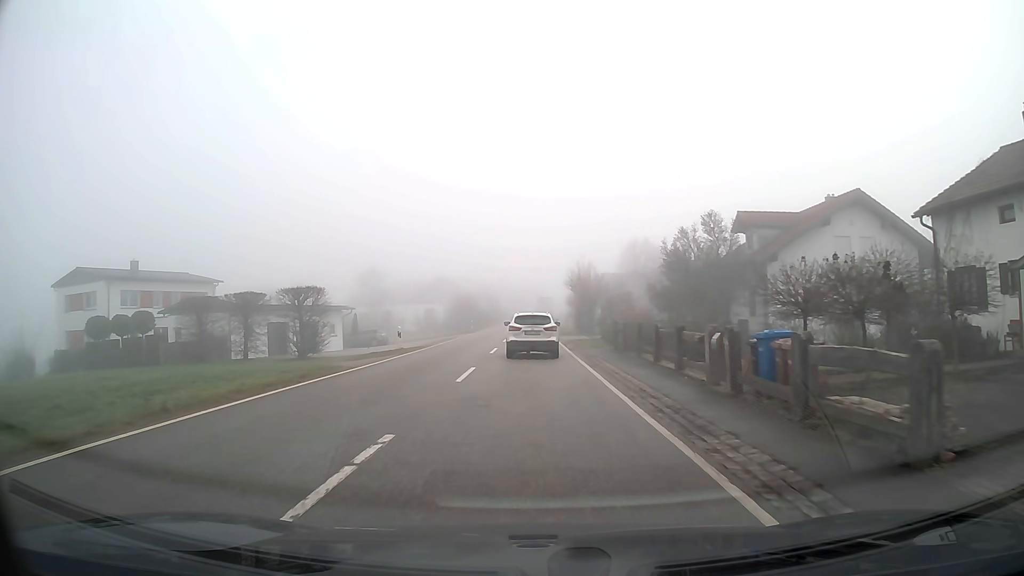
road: tertiary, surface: asphalt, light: Day
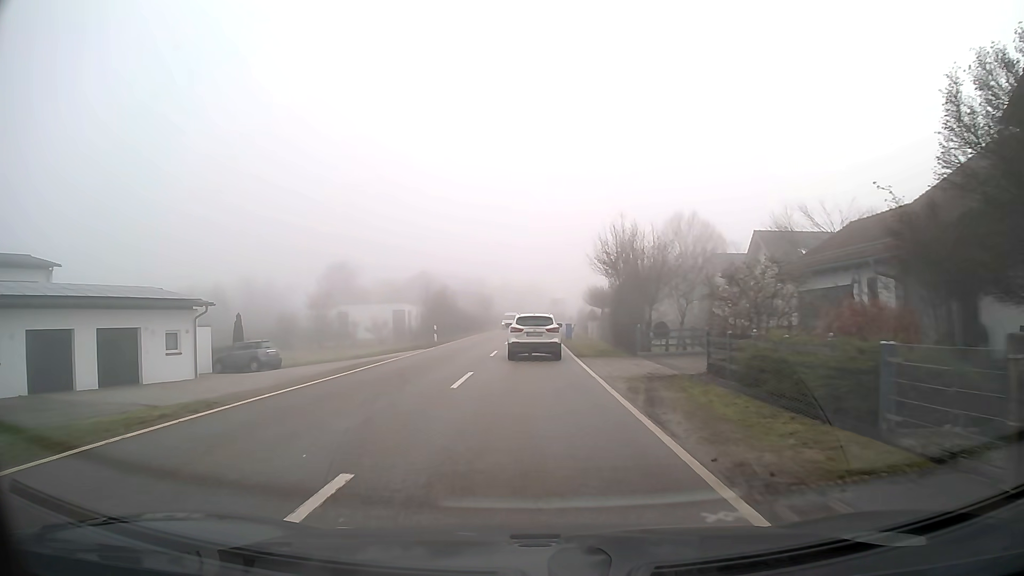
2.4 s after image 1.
(0.0, +24.8) m; 0°
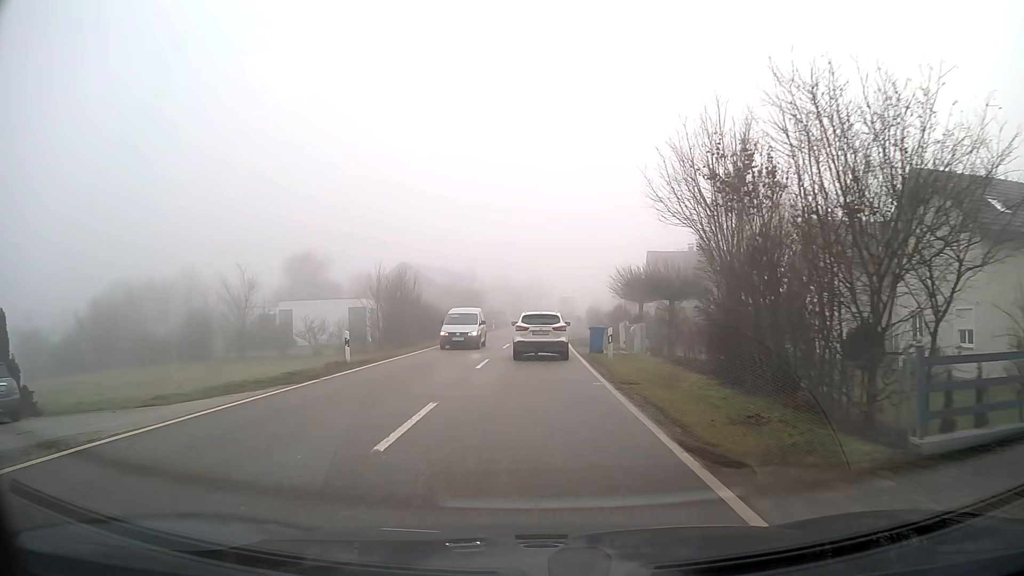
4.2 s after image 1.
(0.0, +18.6) m; 0°
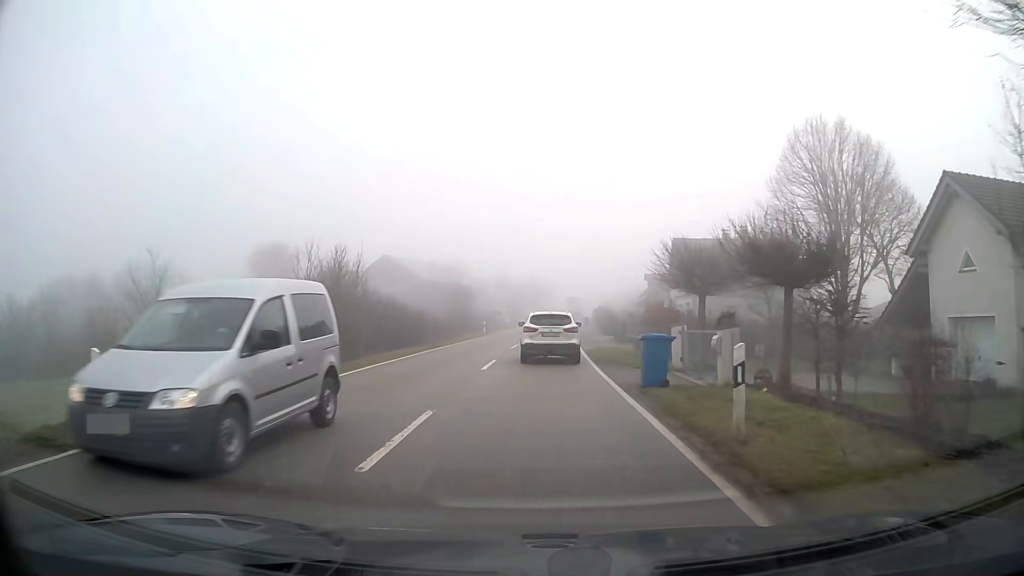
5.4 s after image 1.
(0.0, +12.5) m; 0°
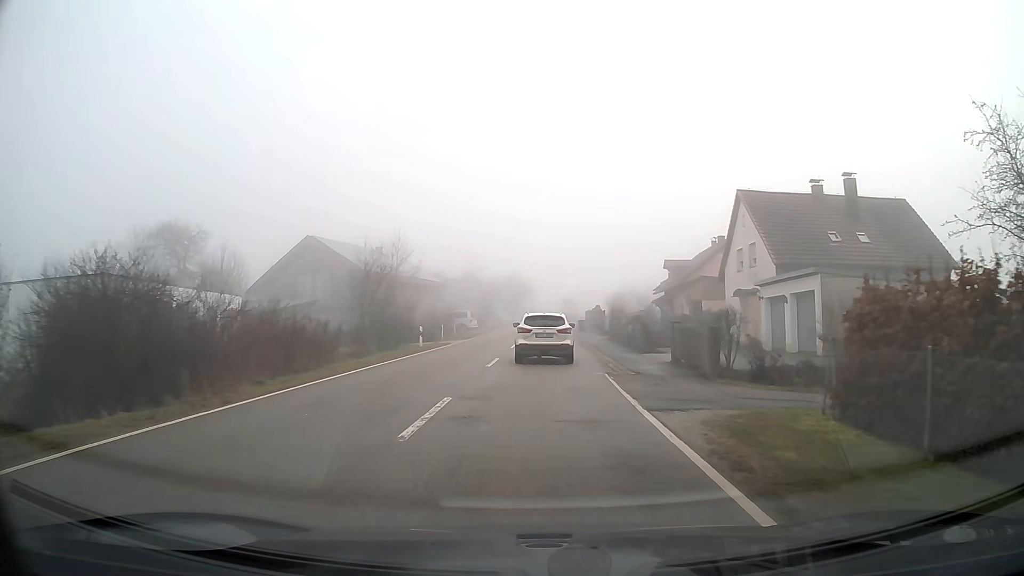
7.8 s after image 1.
(+0.3, +22.5) m; +2°
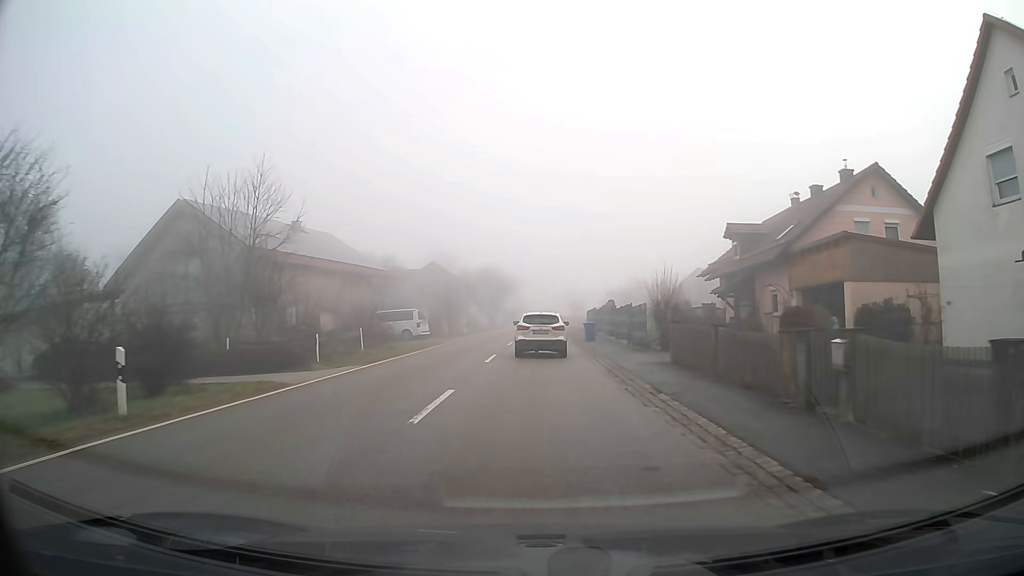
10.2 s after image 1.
(+0.2, +22.6) m; +1°
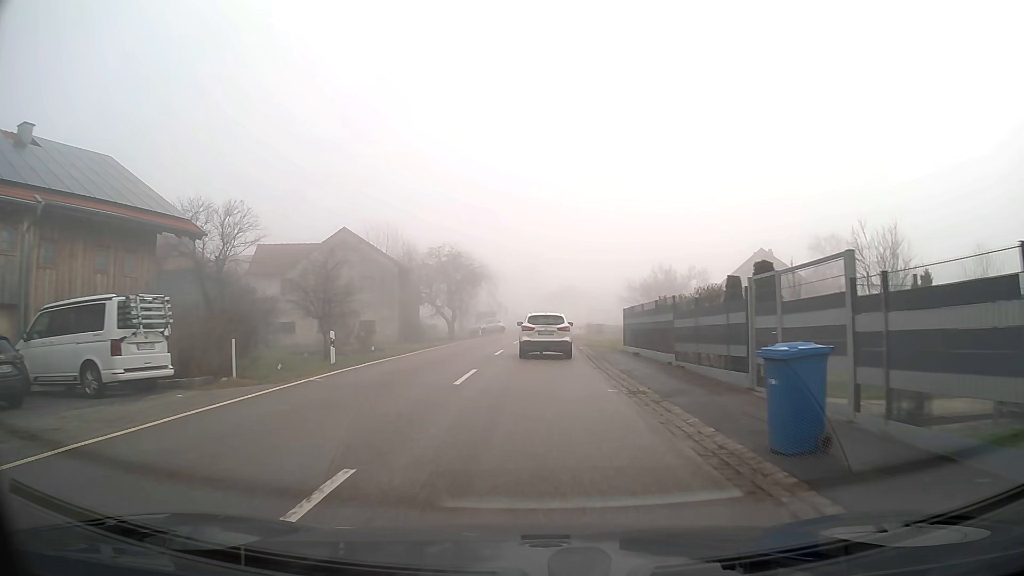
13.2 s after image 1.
(+0.4, +31.4) m; +1°
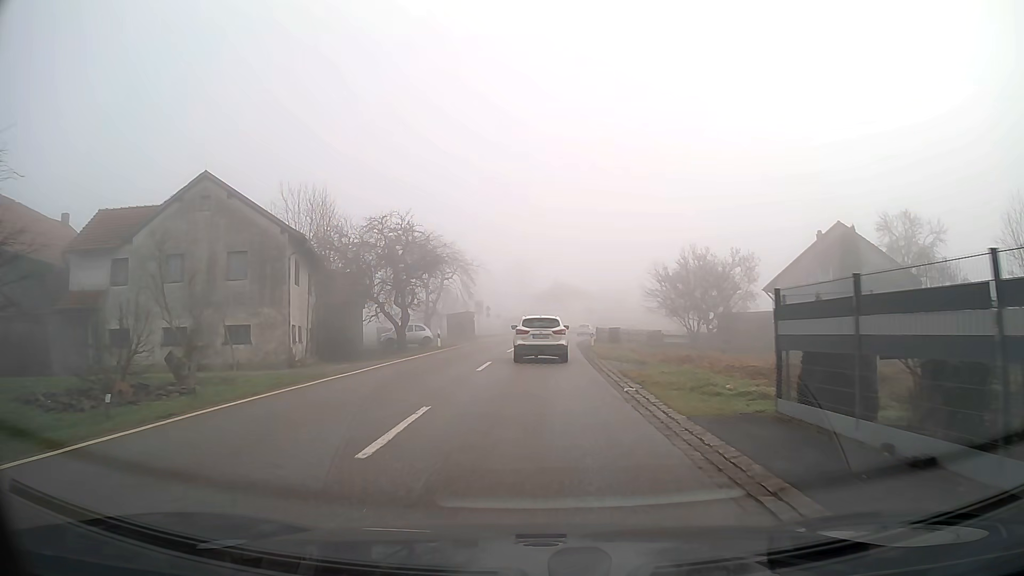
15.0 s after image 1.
(+0.2, +18.9) m; +1°
(0, +10) (0, +20) (0, +30) (+1, +40) (+2, +50) (+3, +60) (+4, +70) (+7, +79) (+11, +89) (+16, +97) m
